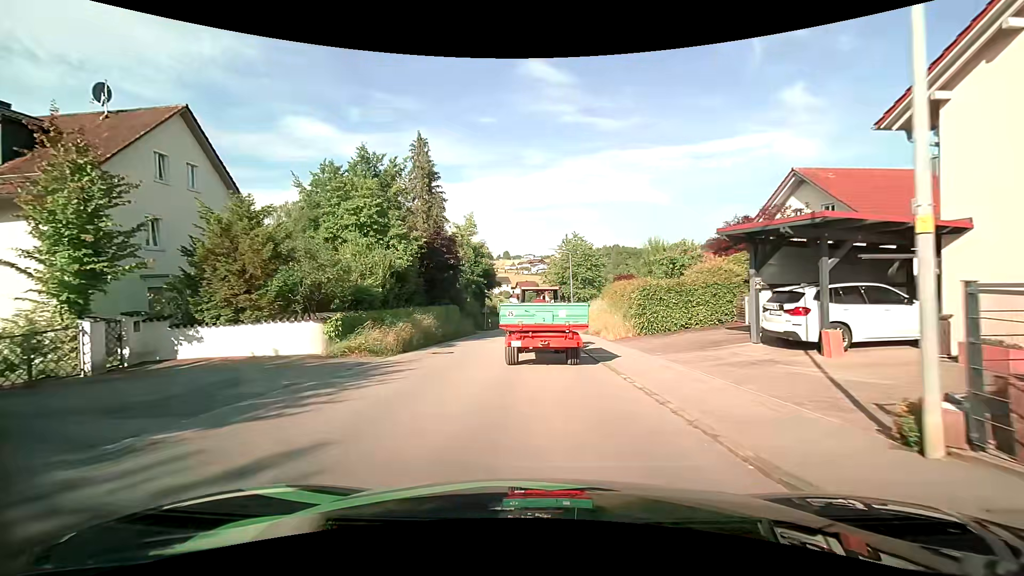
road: tertiary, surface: asphalt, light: Day
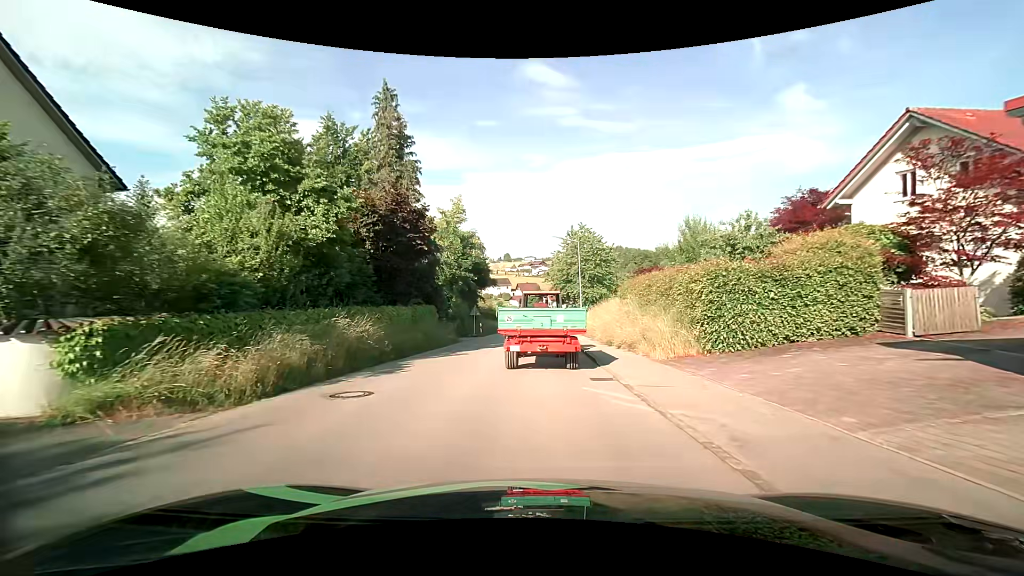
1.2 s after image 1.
(0.0, +8.9) m; 0°
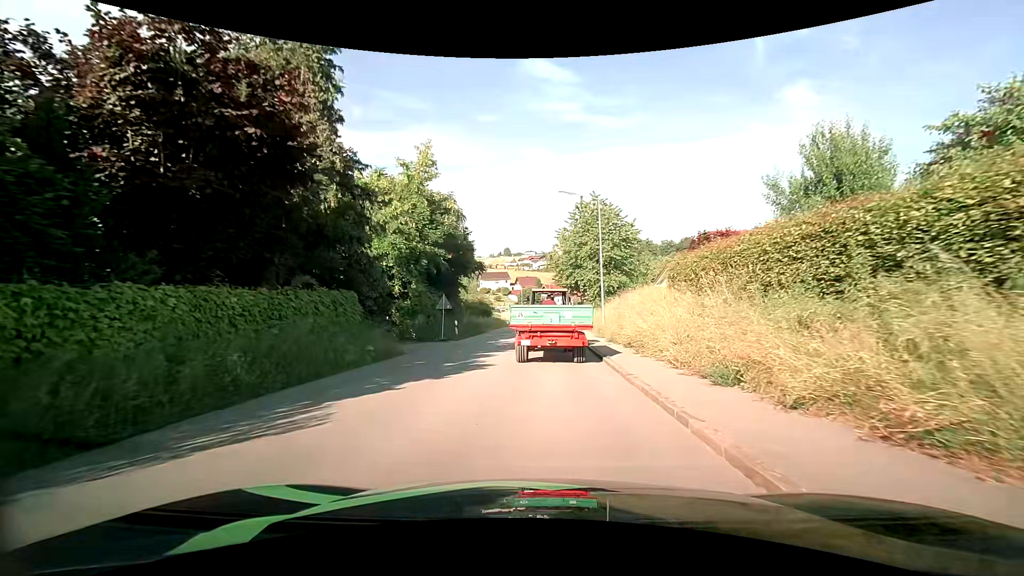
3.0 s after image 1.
(-0.1, +12.9) m; 0°
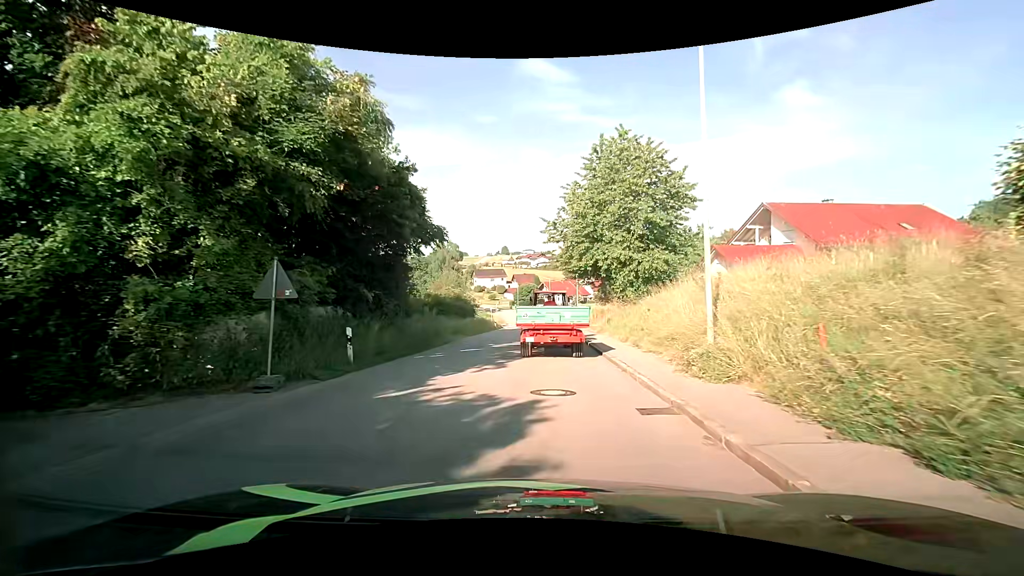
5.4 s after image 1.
(0.0, +16.7) m; 0°
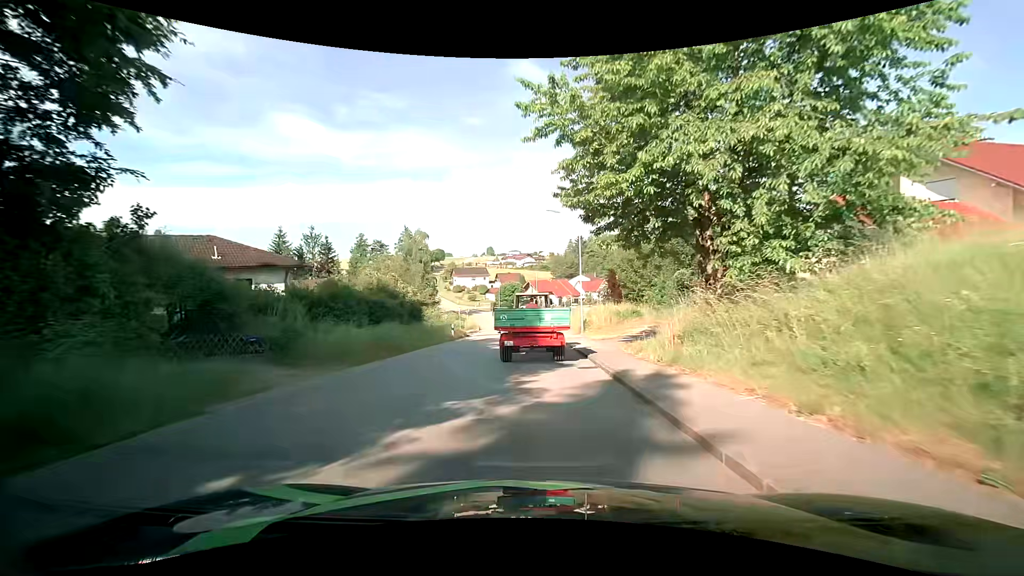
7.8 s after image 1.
(+0.2, +19.2) m; +1°
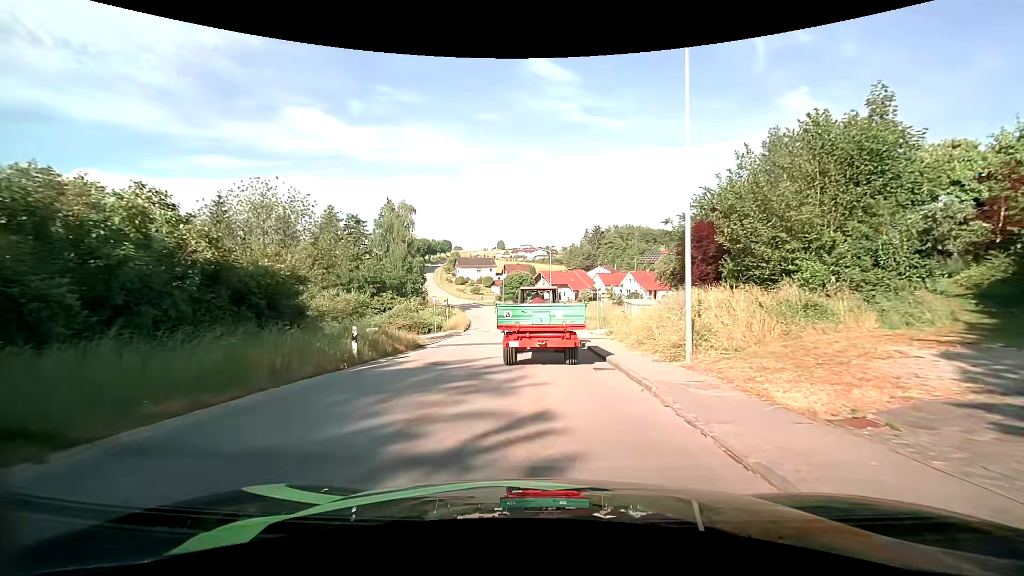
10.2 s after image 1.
(-0.3, +20.3) m; -2°
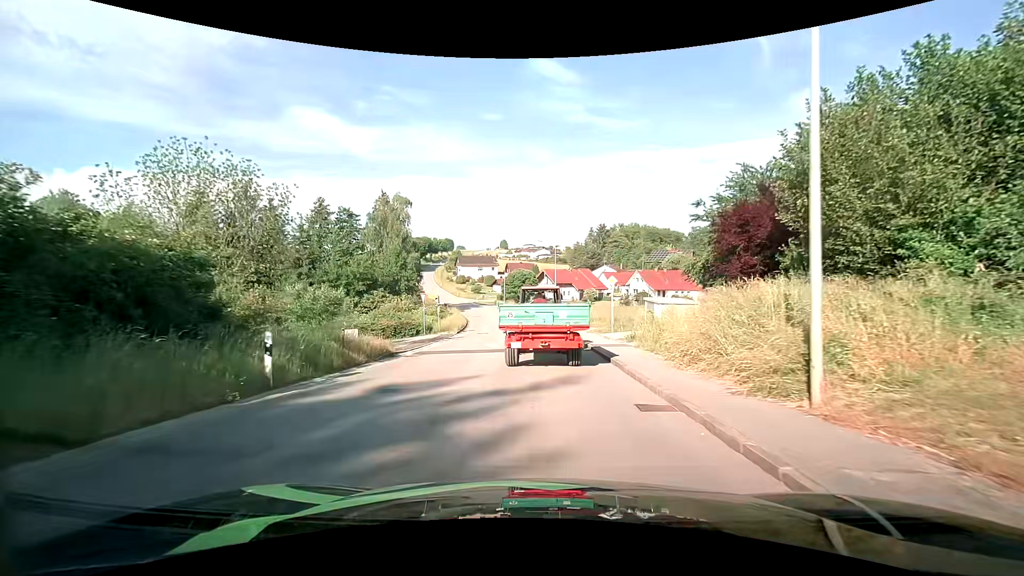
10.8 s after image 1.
(0.0, +4.9) m; 0°
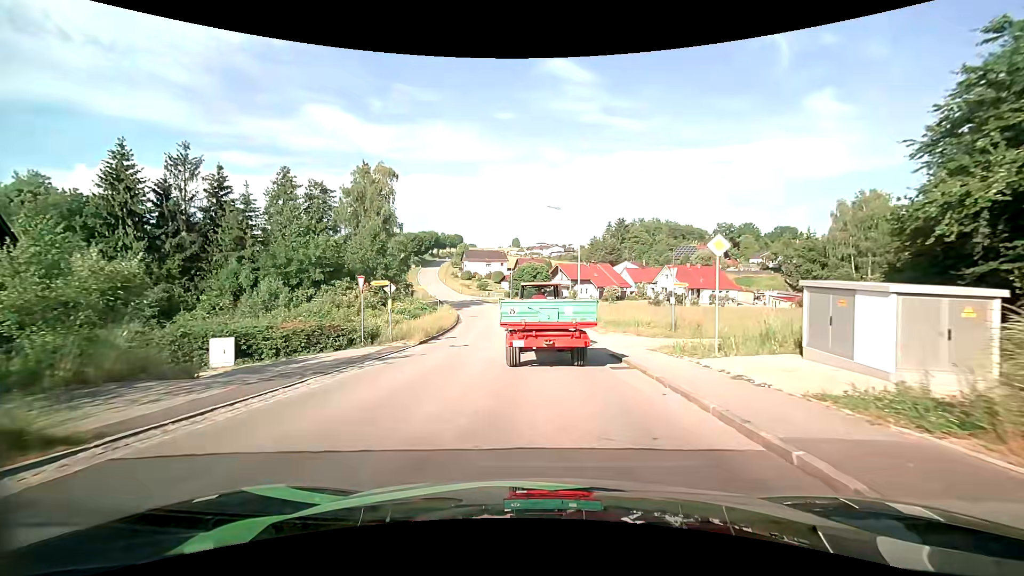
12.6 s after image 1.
(-0.2, +14.6) m; -1°
(0, +10) (0, +20) (-1, +30) (-2, +40) (-5, +50) (-7, +59) (-10, +69) (-13, +79) (-15, +88) (-18, +98) m
